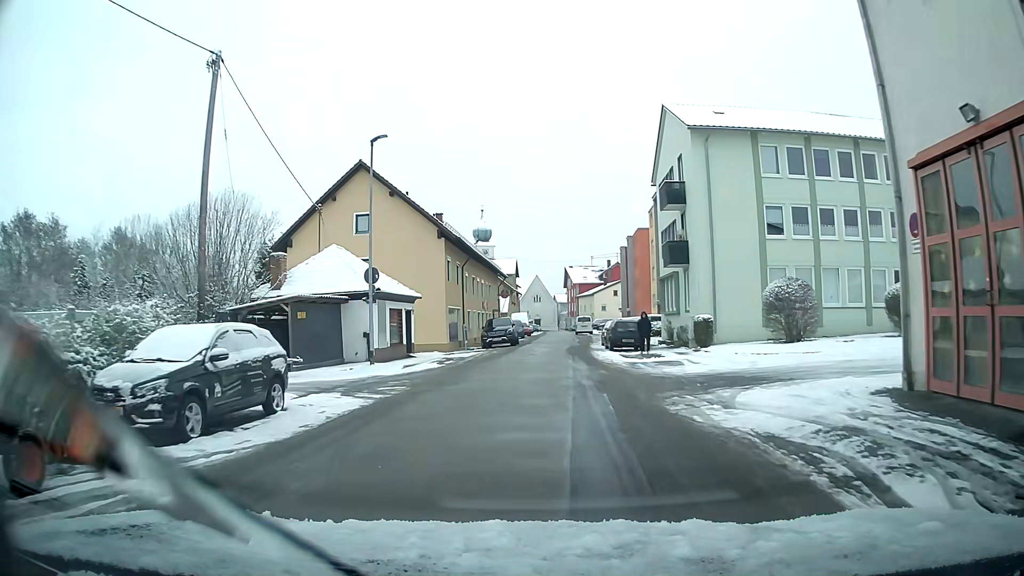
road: residential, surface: asphalt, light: Day
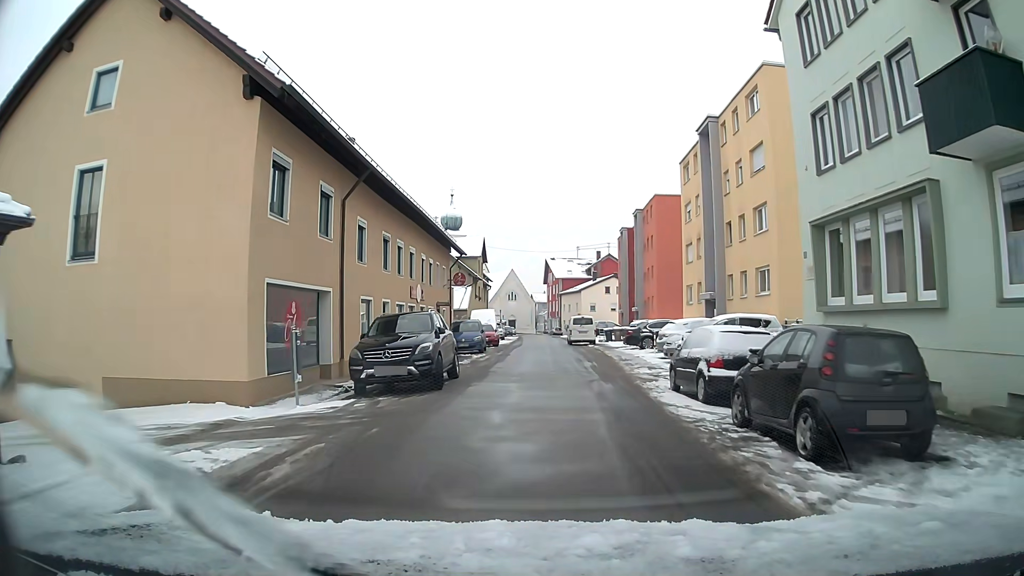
(+0.3, +24.8) m; +2°
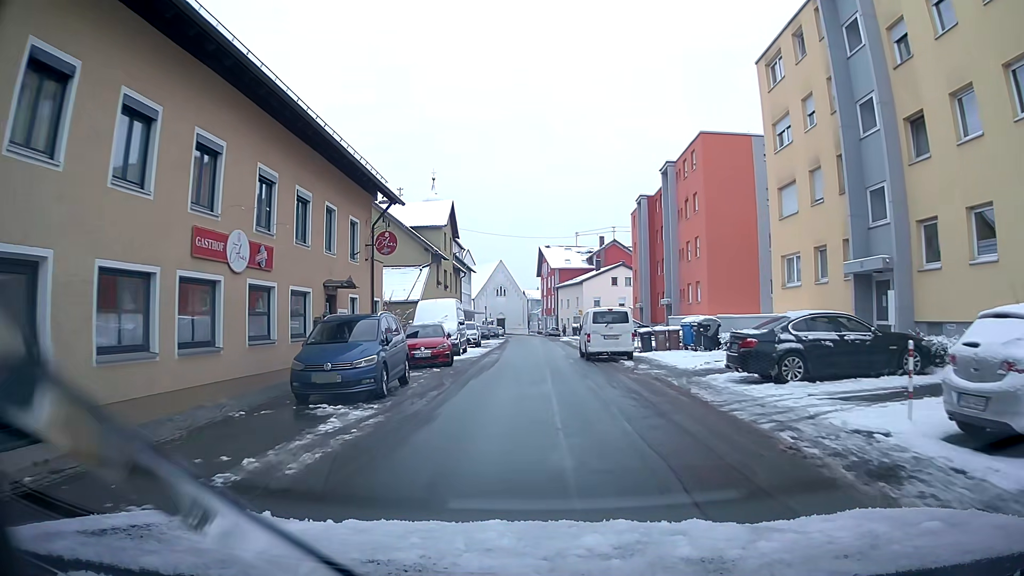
(+0.1, +20.0) m; 0°
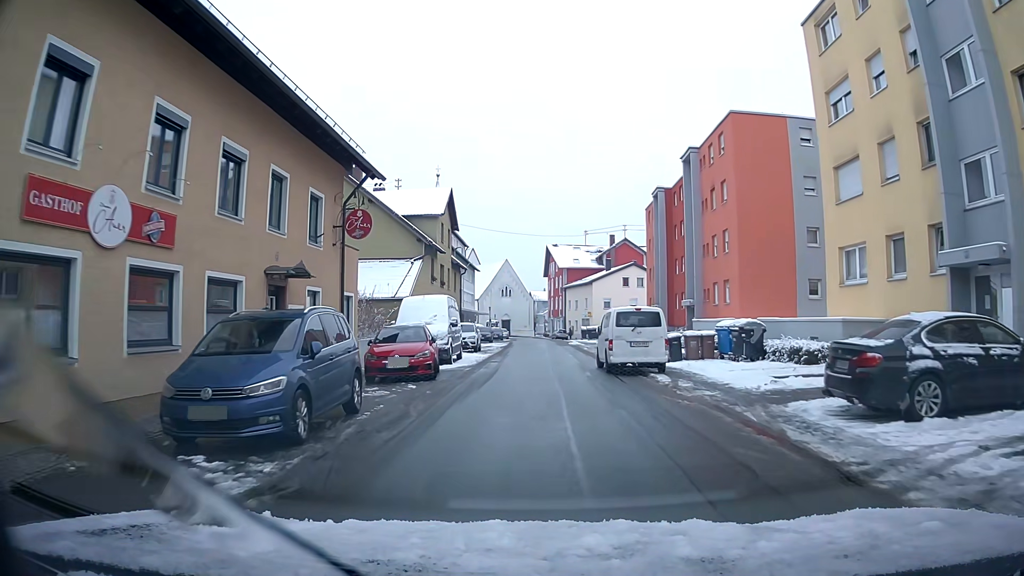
(0.0, +5.0) m; -1°
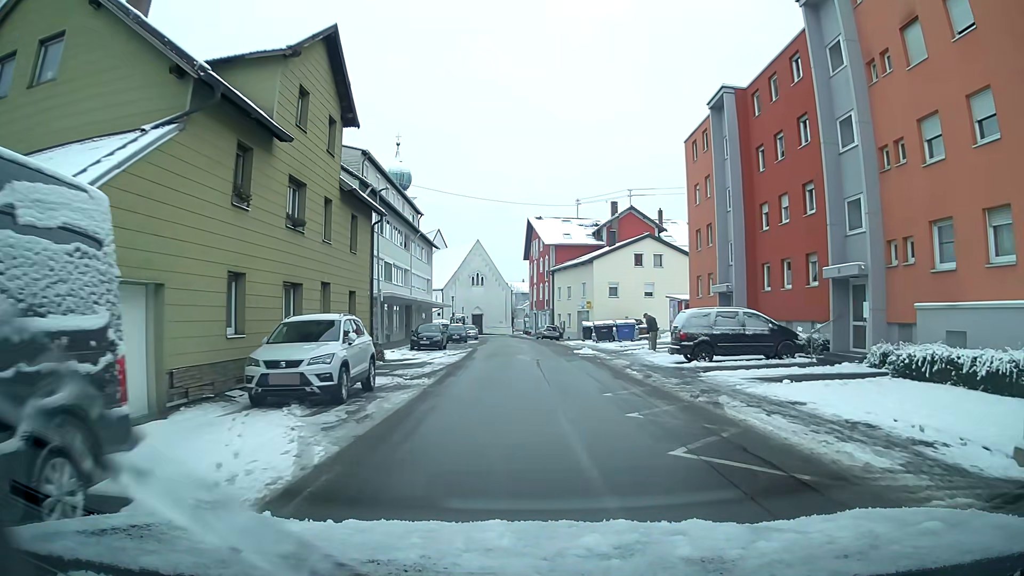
(+0.3, +24.5) m; +4°
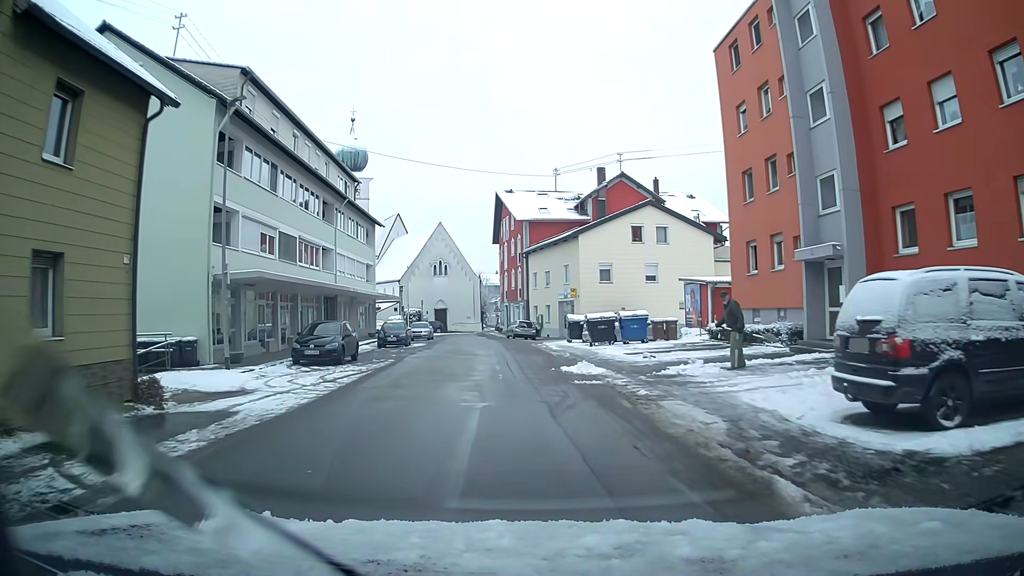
(+0.1, +14.9) m; 0°
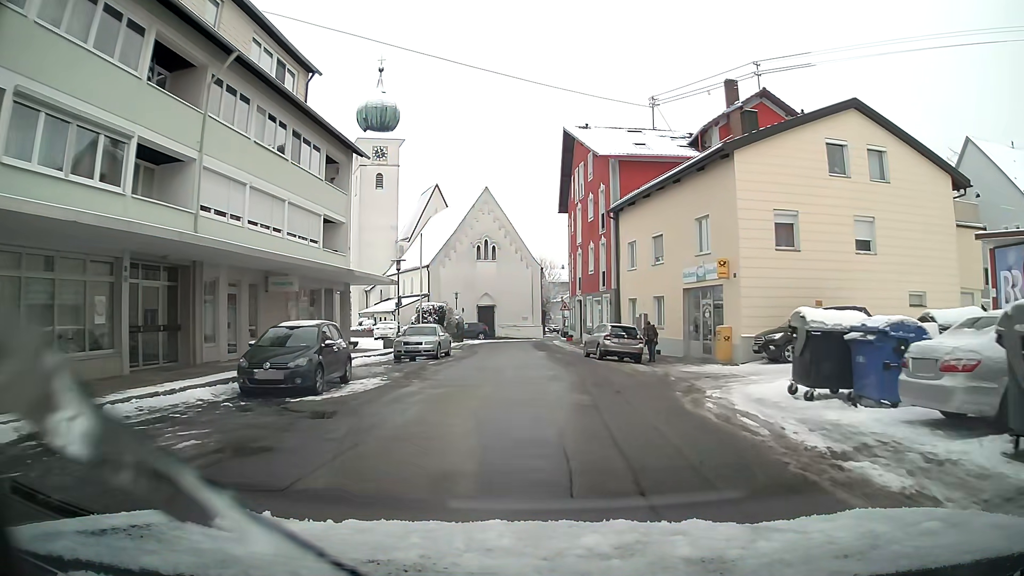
(-1.3, +25.2) m; -5°
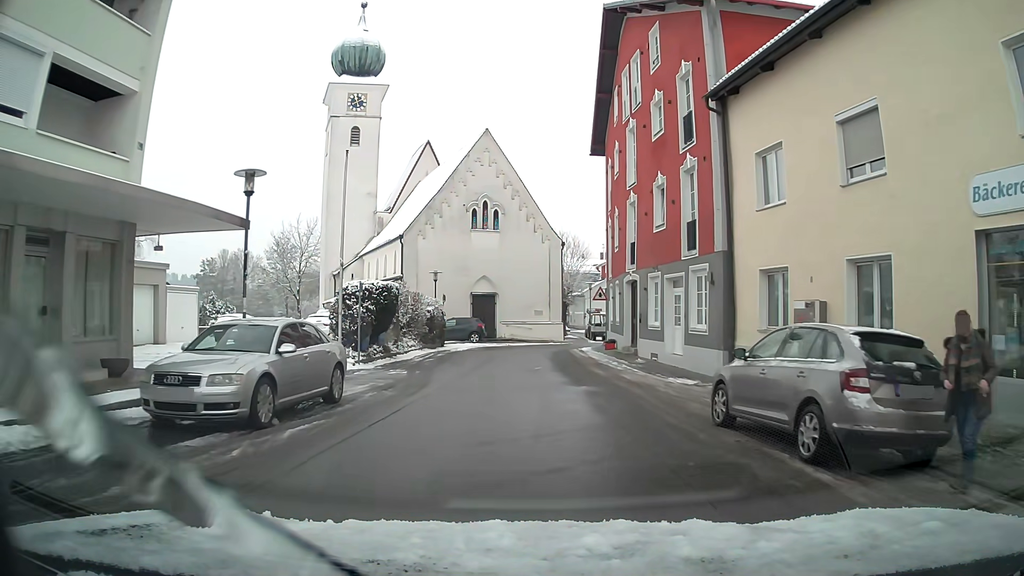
(-0.2, +19.2) m; -2°
(0, +10) (0, +20) (0, +30) (+3, +39) (+8, +48) (+11, +57) (+9, +67) (+7, +77) (+7, +87) (+11, +96) m
